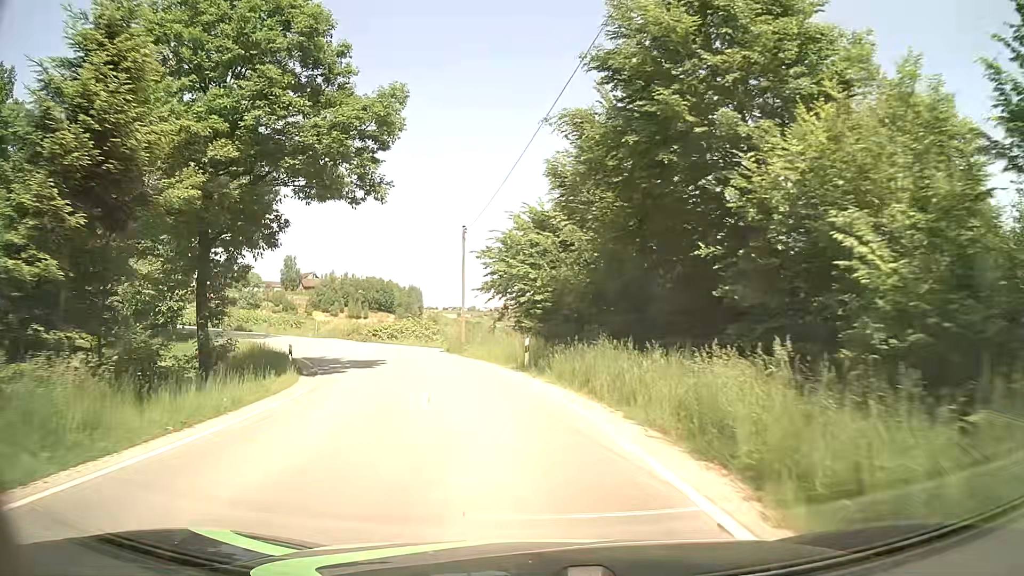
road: tertiary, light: Day
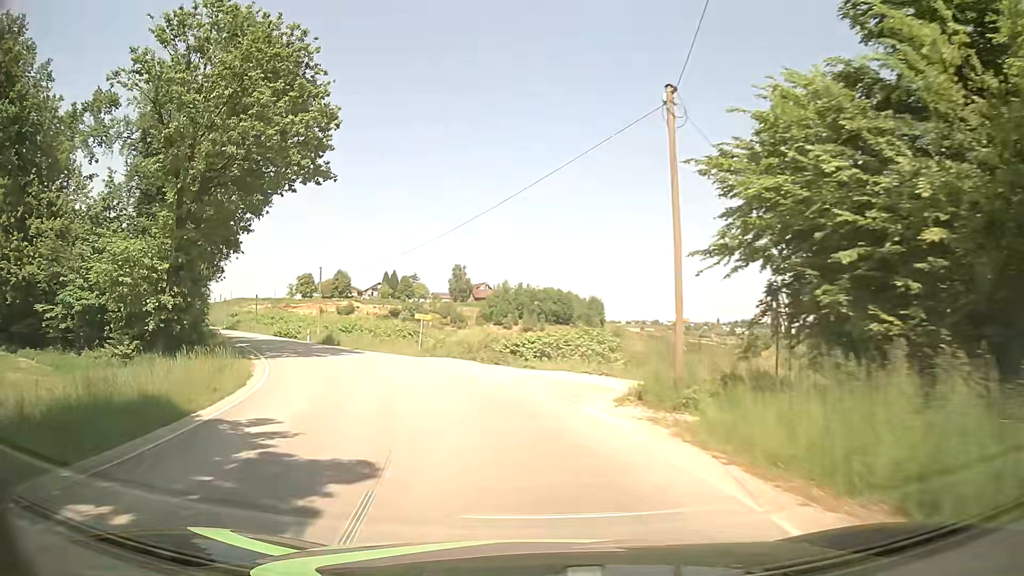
(-2.4, +21.4) m; -15°
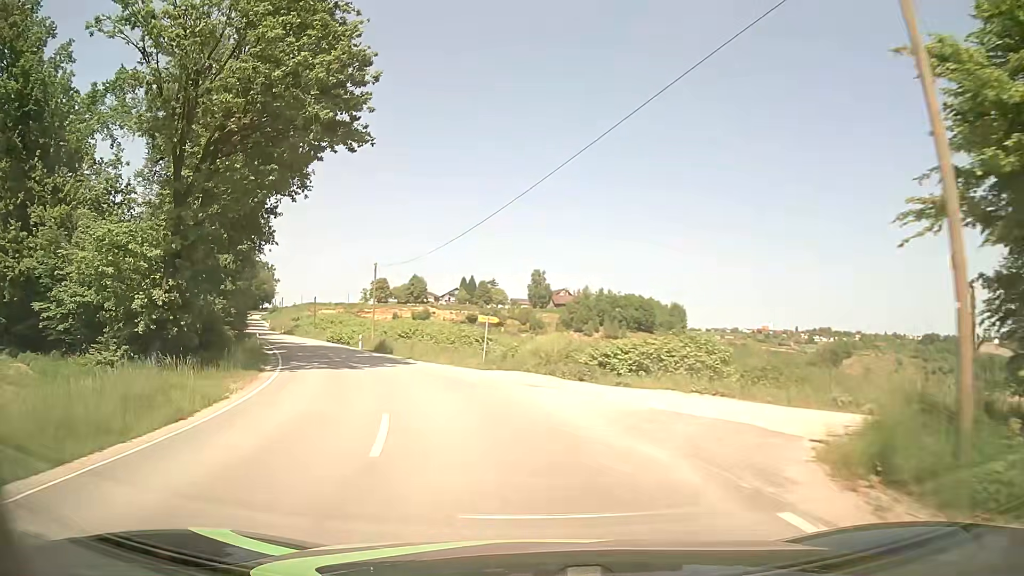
(-0.5, +7.2) m; -8°
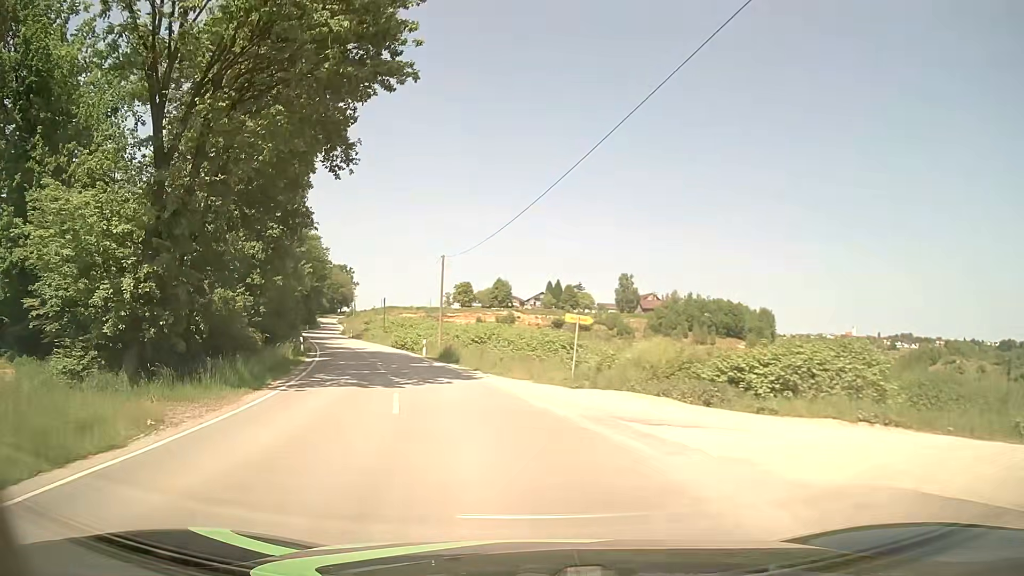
(-0.4, +7.3) m; -7°
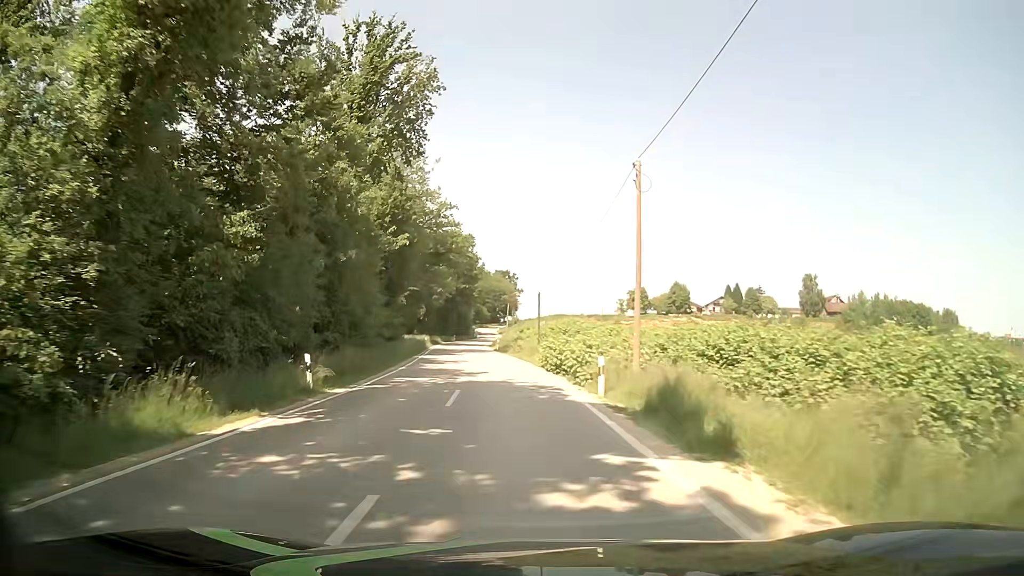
(-3.3, +22.8) m; -14°
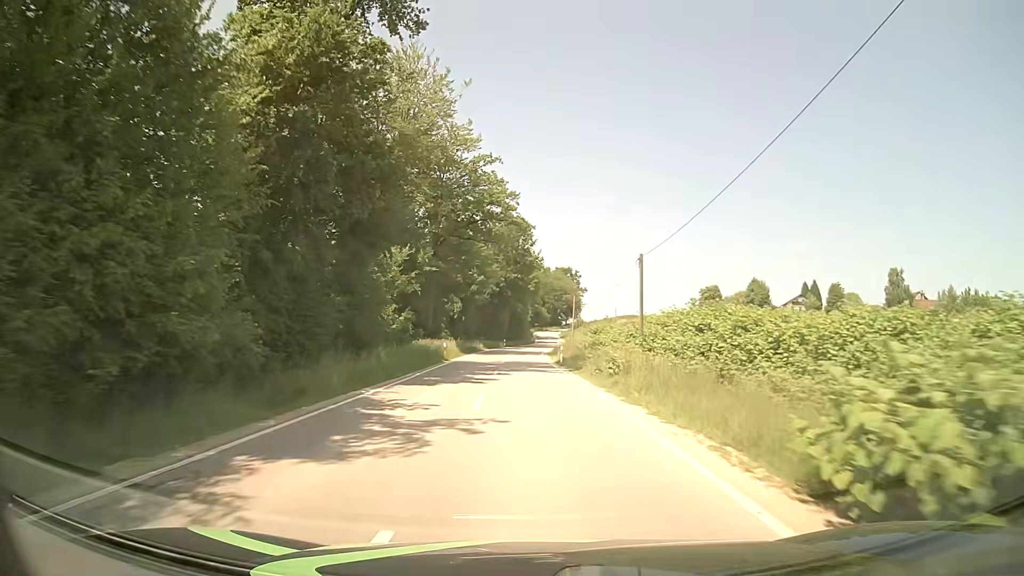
(-1.6, +25.4) m; -6°
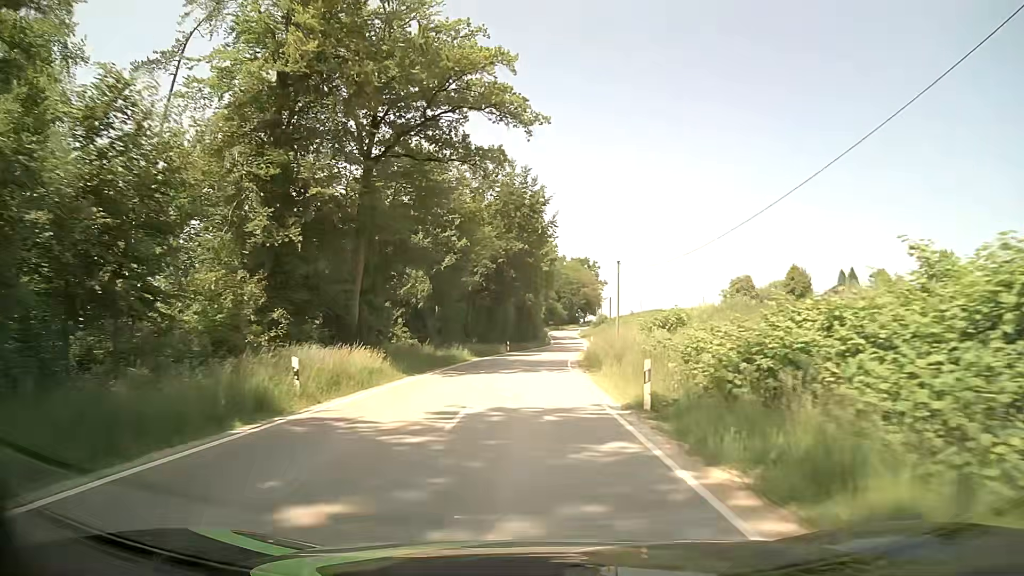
(-0.1, +27.5) m; -1°
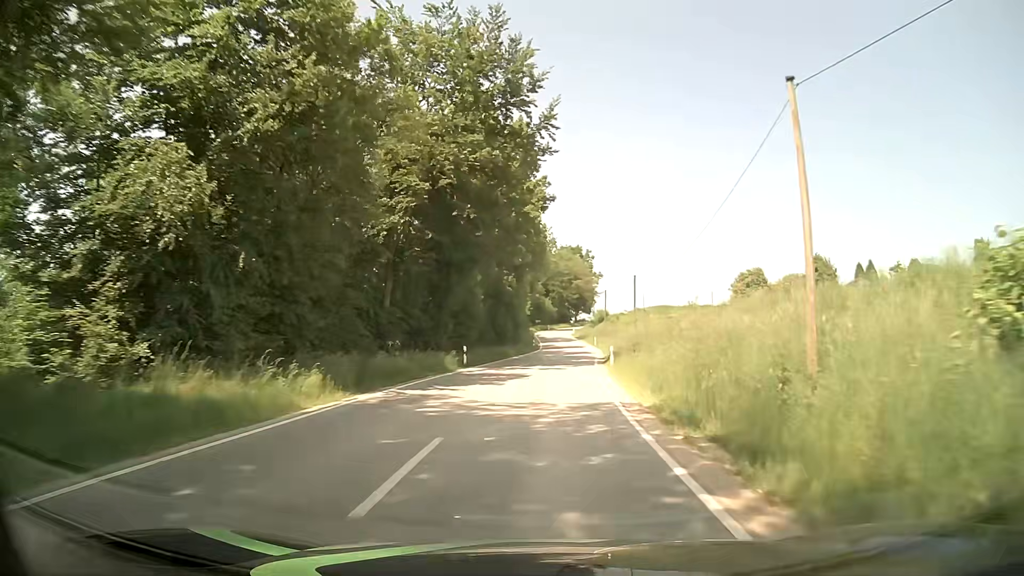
(0.0, +29.2) m; +1°
(0, +10) (+1, +20) (+1, +30) (+2, +40) (+3, +50) (+4, +60) (+5, +70) (+5, +80) (+5, +90) (+5, +100) m
